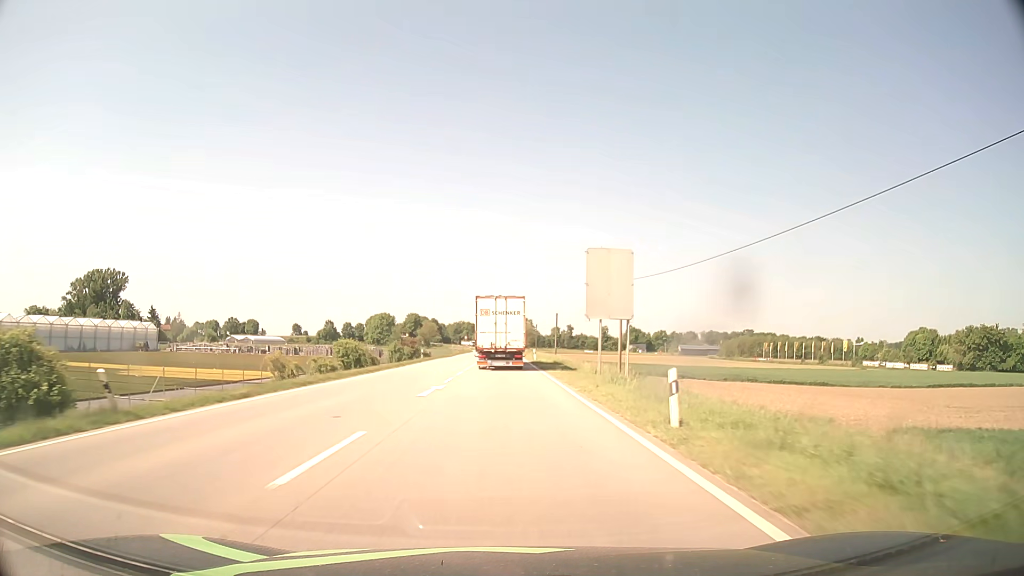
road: primary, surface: asphalt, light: Day
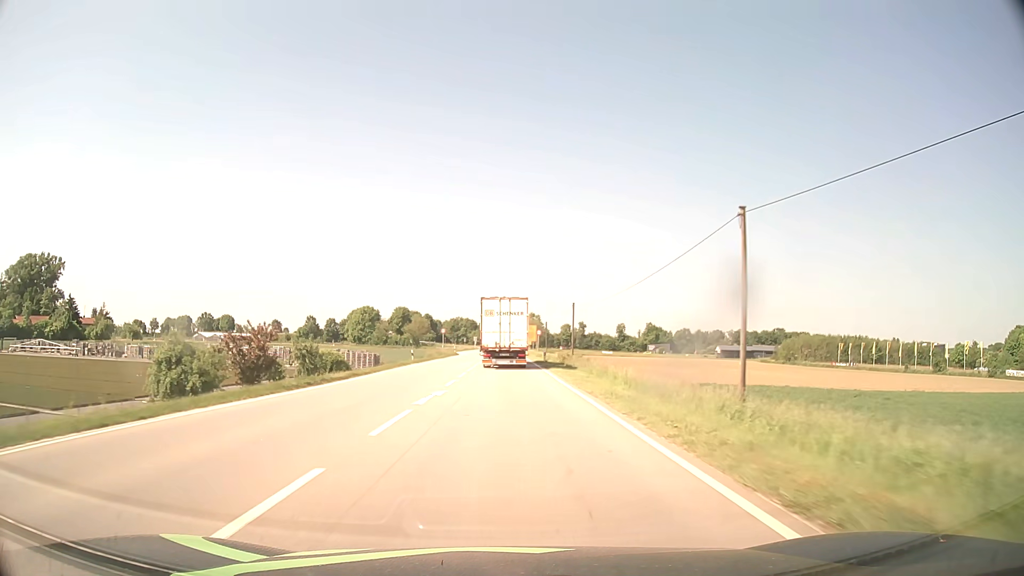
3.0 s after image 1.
(-0.2, +57.8) m; 0°
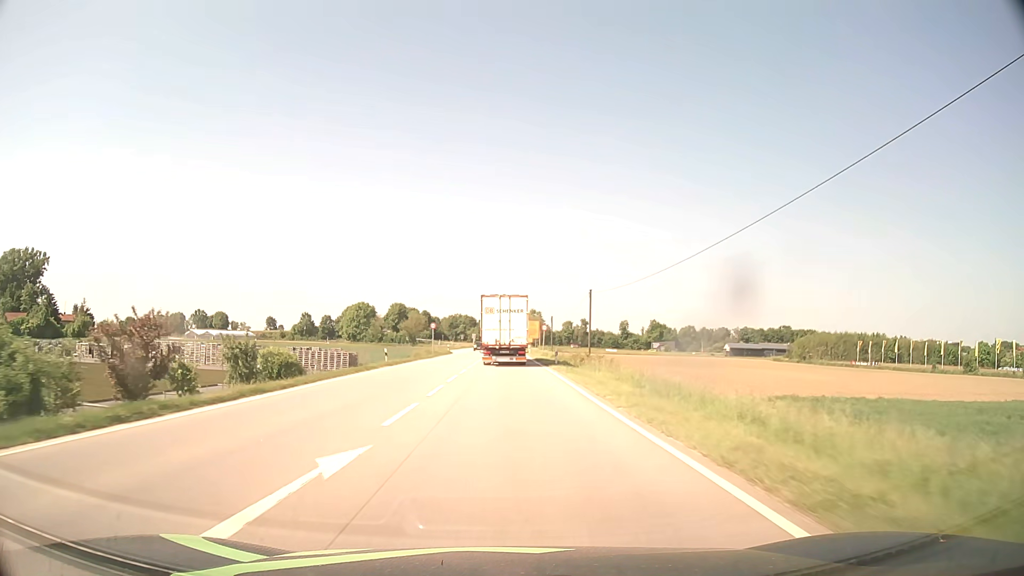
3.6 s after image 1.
(0.0, +11.7) m; 0°
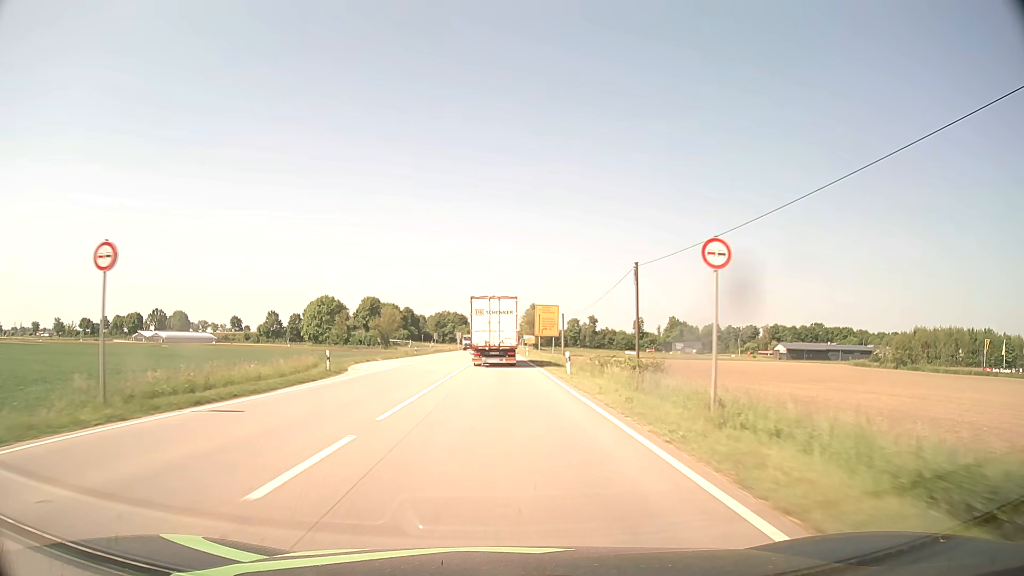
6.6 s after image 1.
(+0.3, +59.1) m; 0°
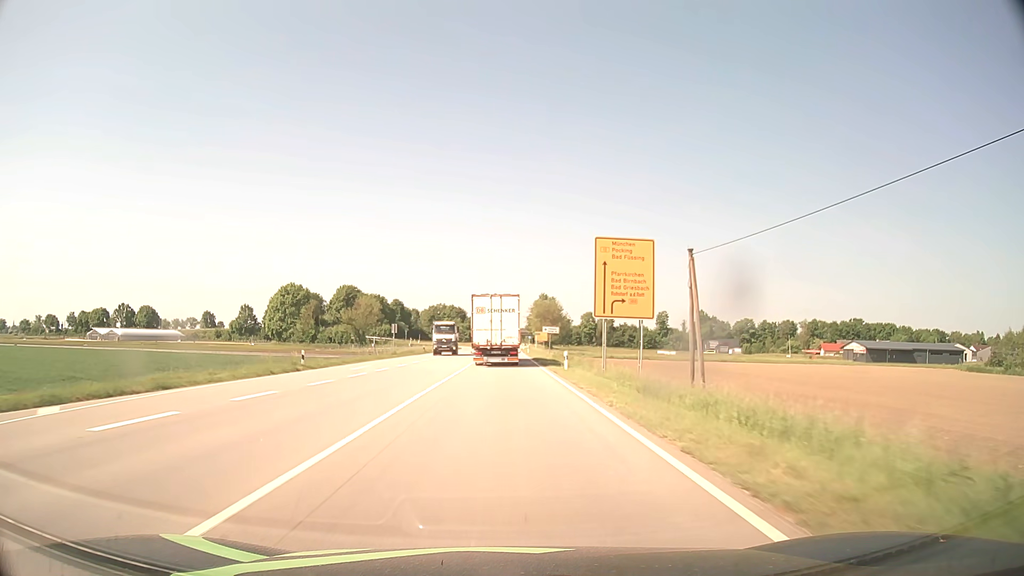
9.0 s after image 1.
(-0.1, +47.5) m; 0°
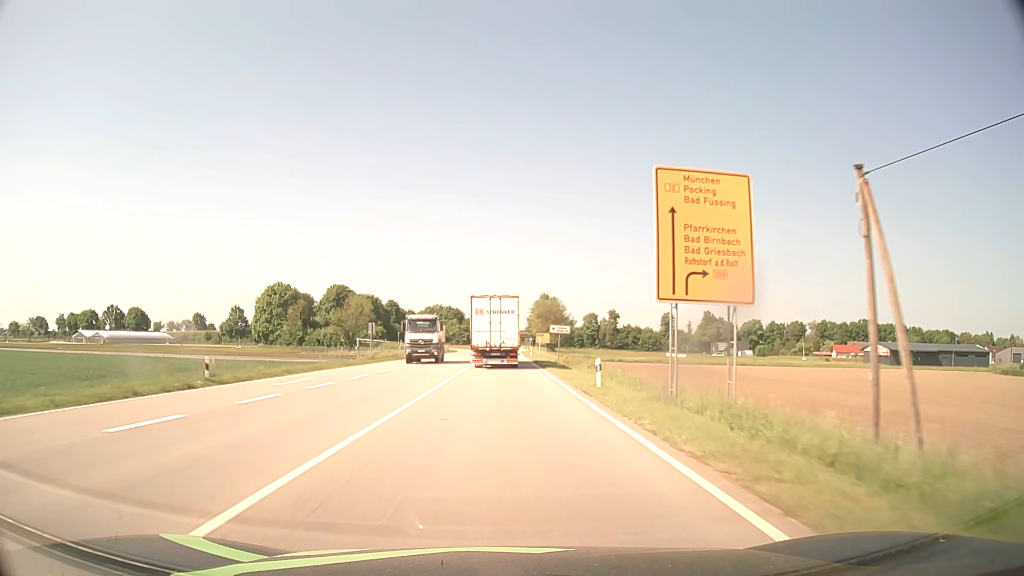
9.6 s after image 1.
(0.0, +11.8) m; 0°
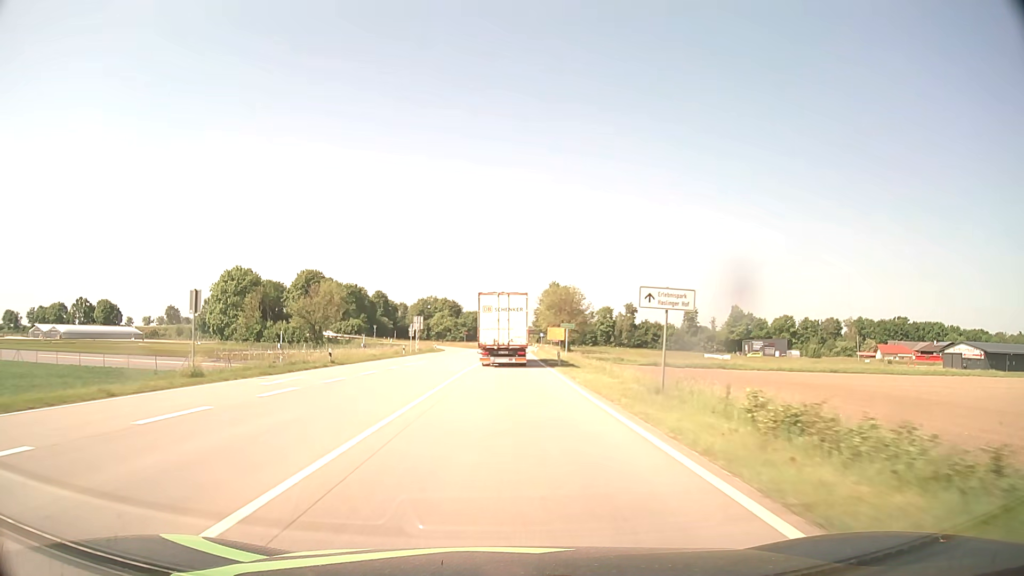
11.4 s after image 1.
(-0.1, +35.3) m; 0°
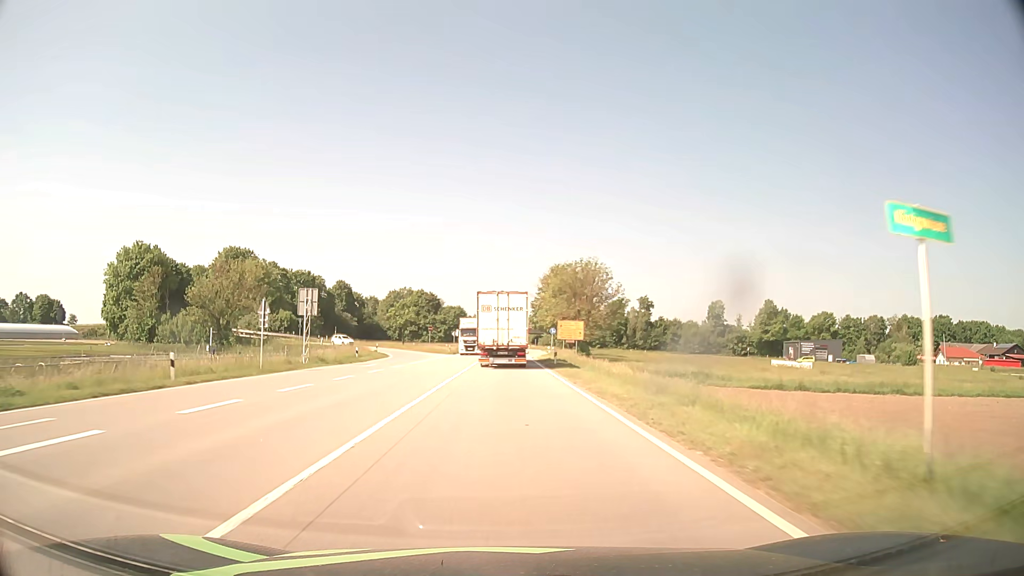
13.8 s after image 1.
(+0.2, +46.4) m; +1°
(0, +10) (0, +20) (0, +30) (0, +40) (0, +50) (0, +60) (0, +70) (+1, +80) (+1, +90) (+1, +100) m
